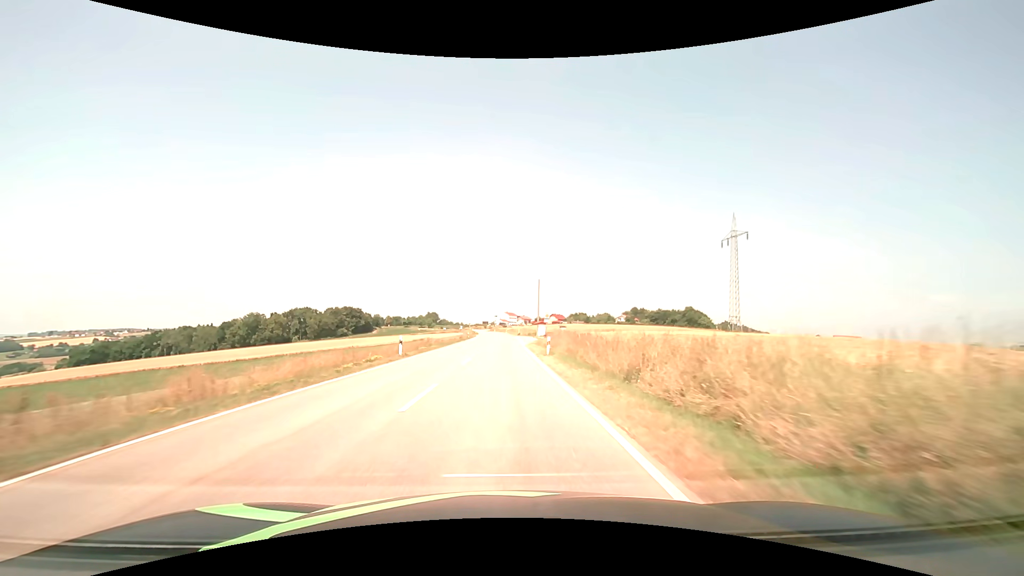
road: tertiary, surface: asphalt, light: Day
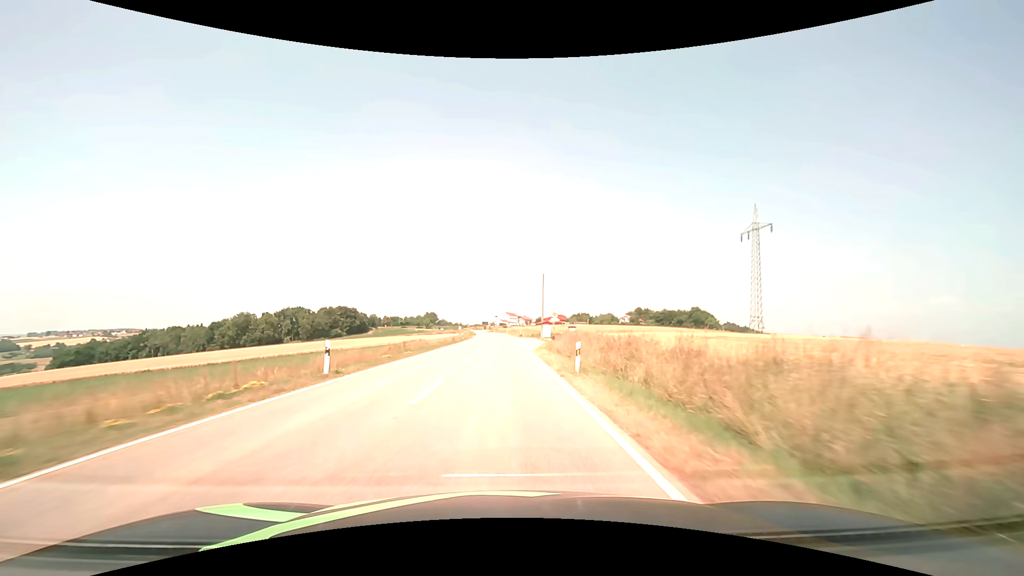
(0.0, +11.1) m; 0°
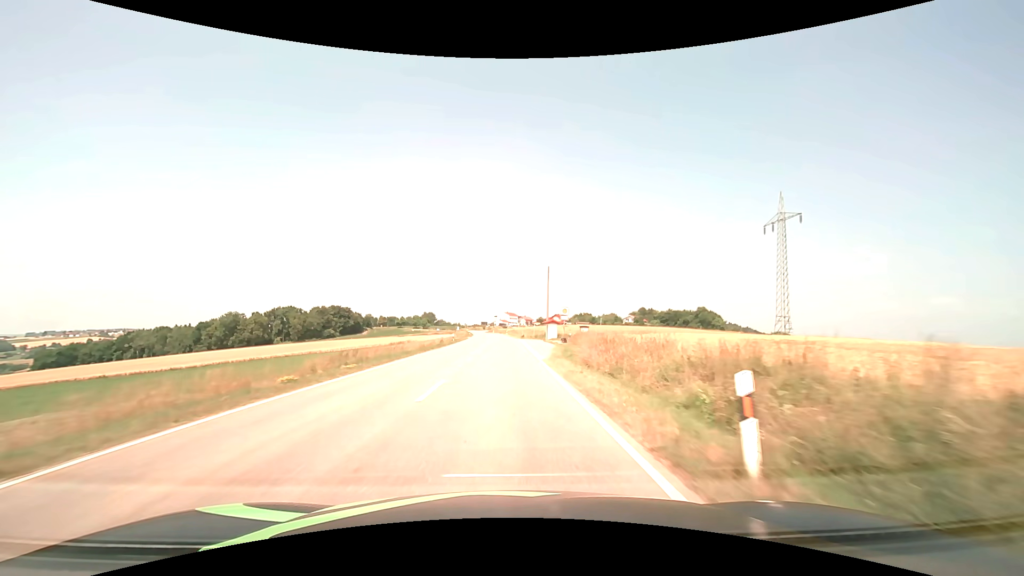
(0.0, +11.3) m; 0°
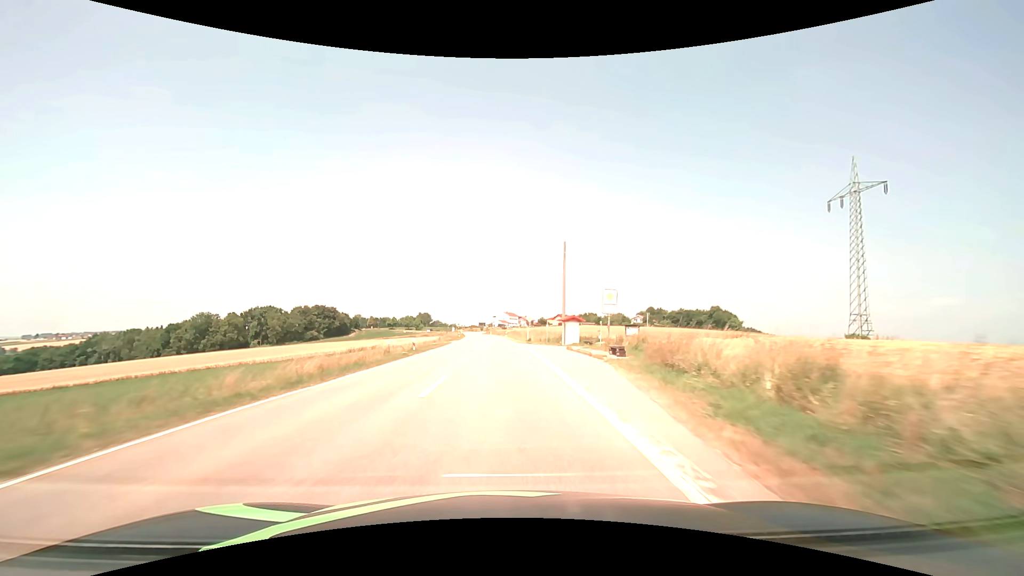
(0.0, +23.3) m; 0°
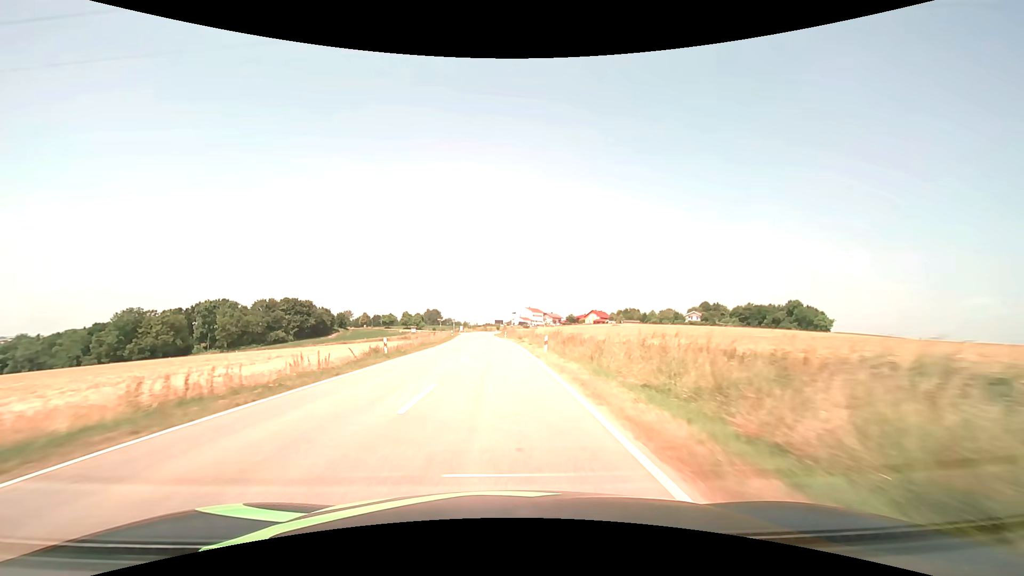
(-1.0, +60.7) m; -2°
